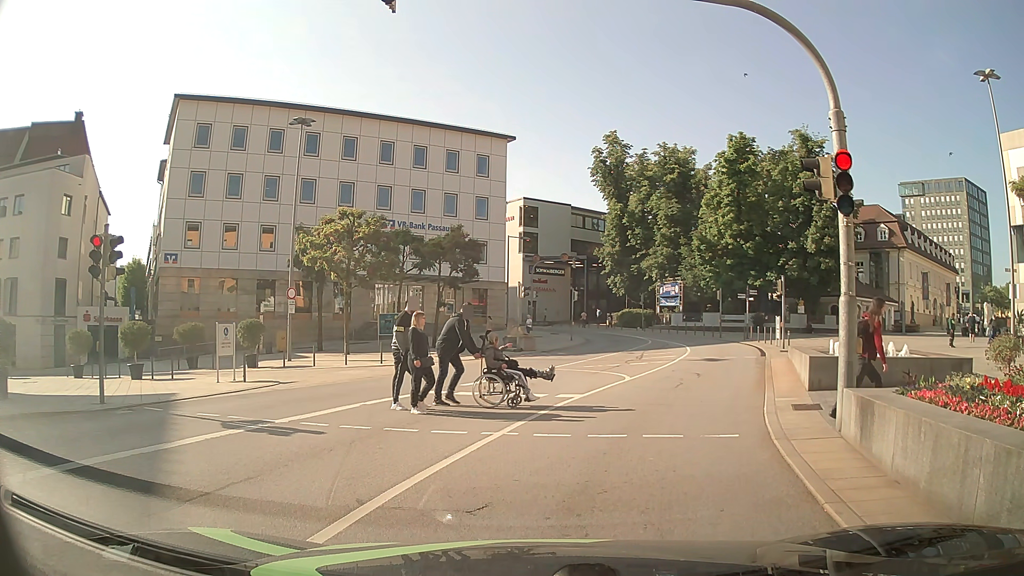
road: primary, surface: asphalt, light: Day
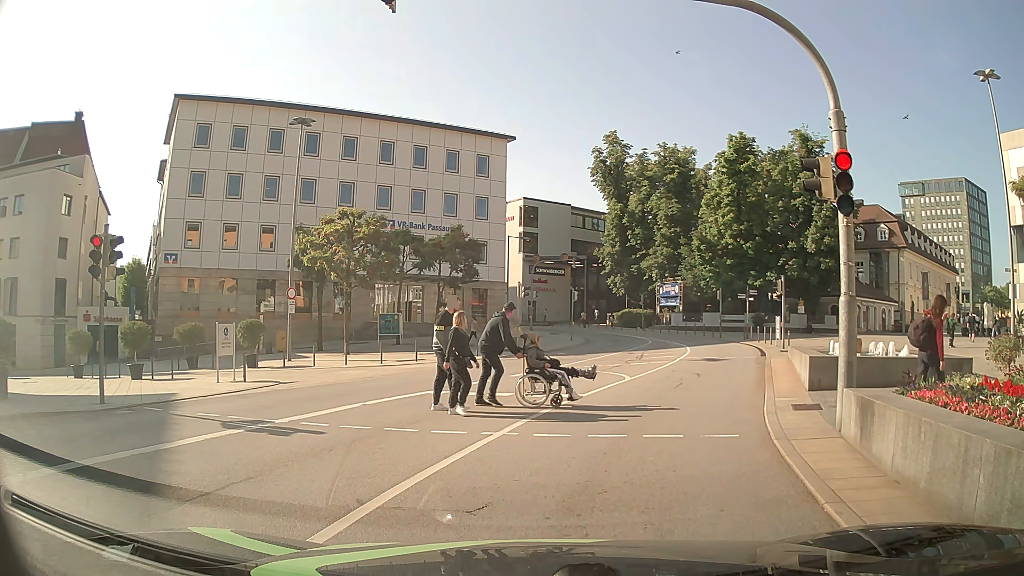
(0.0, 0.0) m; 0°
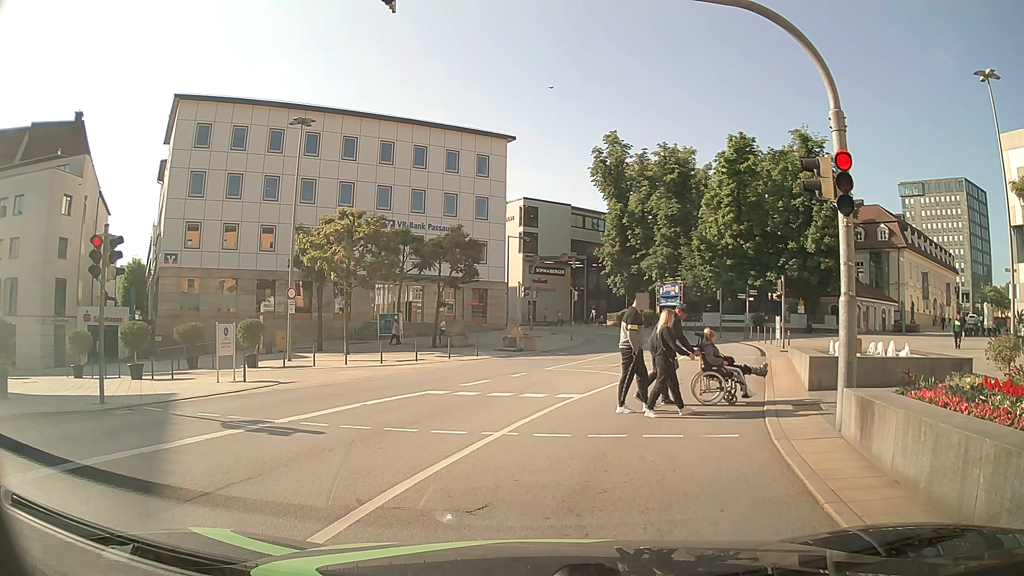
(0.0, 0.0) m; 0°
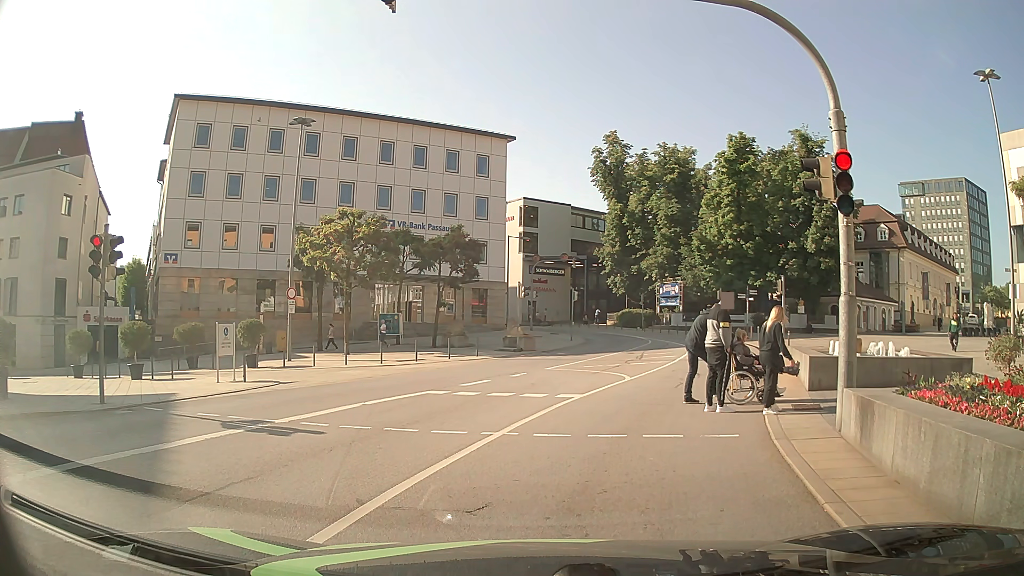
(0.0, 0.0) m; 0°
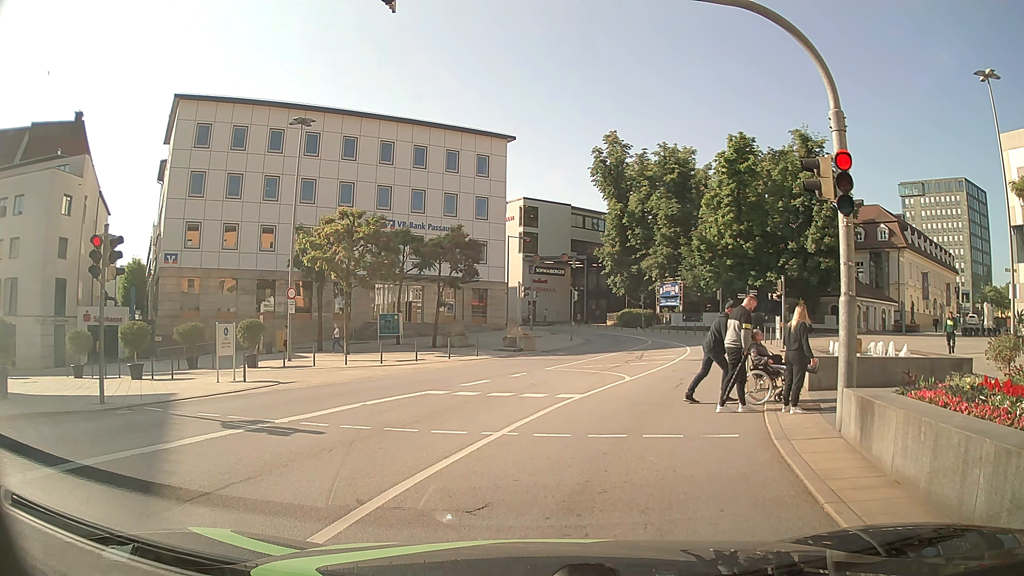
(0.0, 0.0) m; 0°
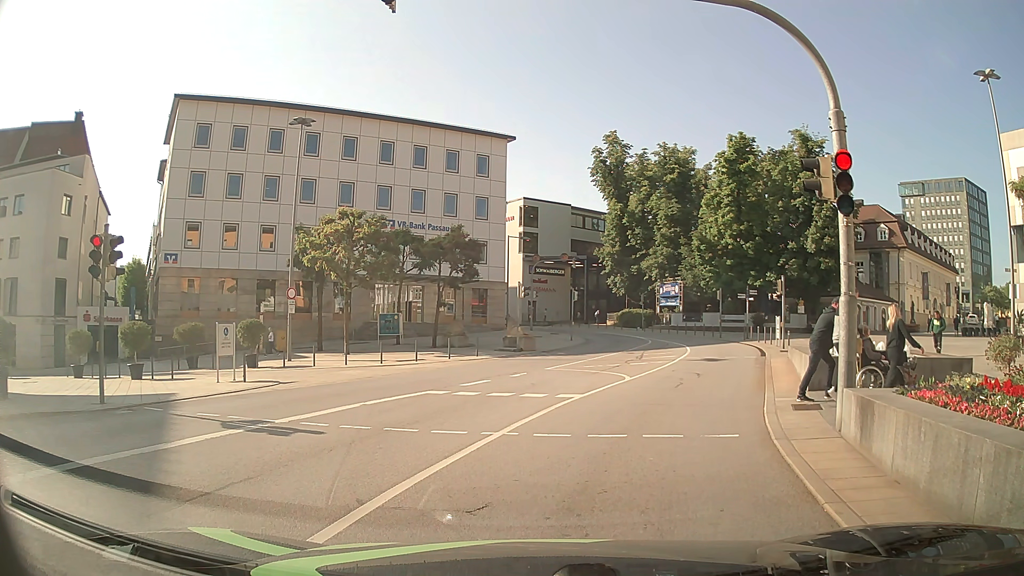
(0.0, 0.0) m; 0°
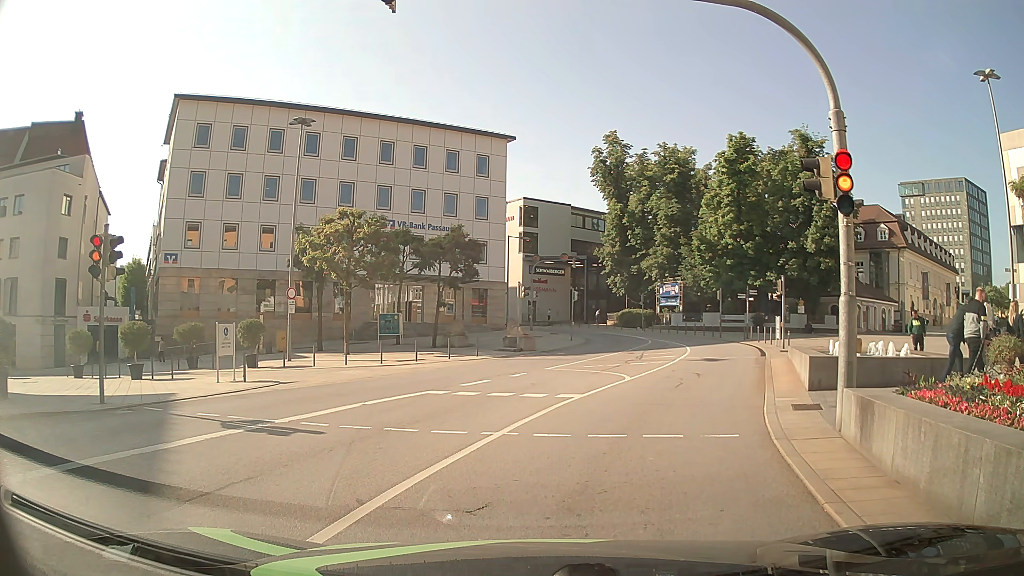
(0.0, 0.0) m; 0°
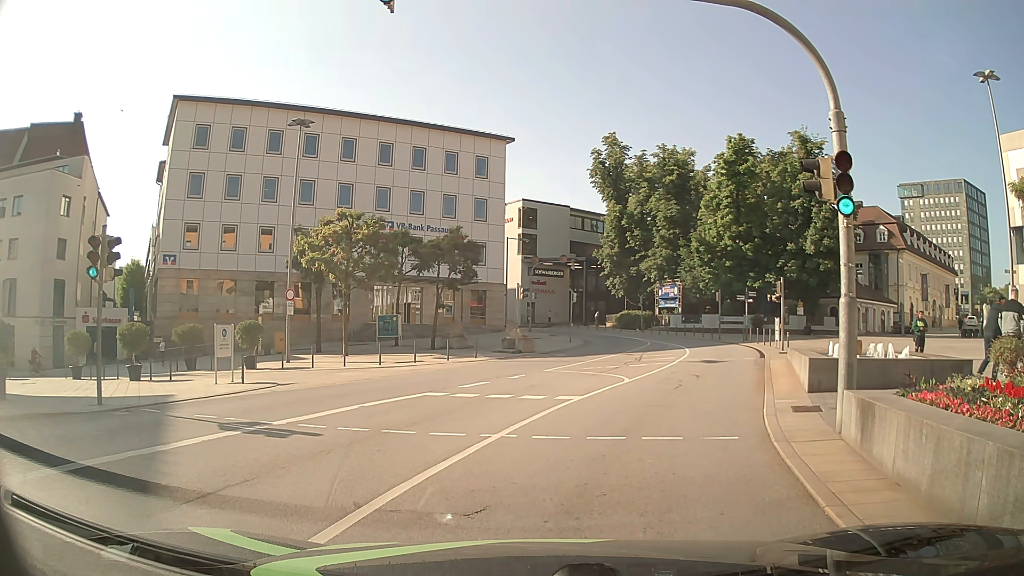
(0.0, 0.0) m; 0°
(+1, +10) (+5, +19) (+8, +29) (+10, +38) (+11, +48) (+9, +58) (+5, +67) (0, +76) (-5, +85) (-10, +93) m
